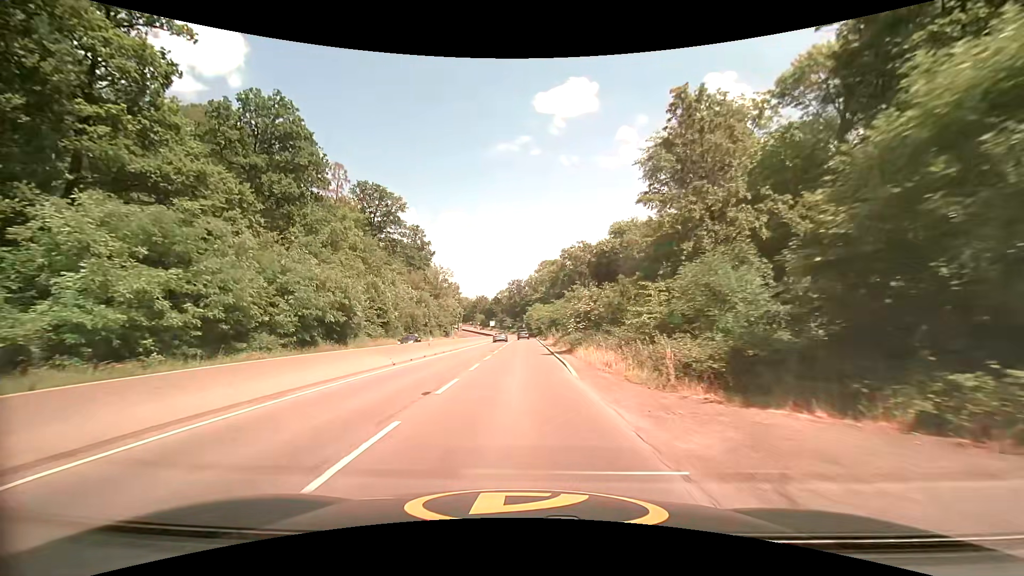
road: trunk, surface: asphalt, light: Day
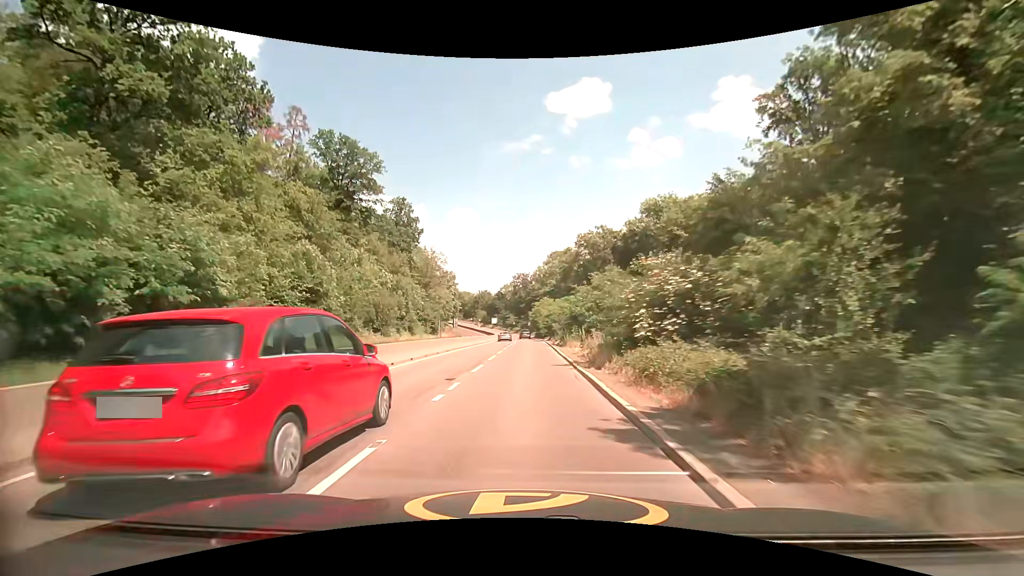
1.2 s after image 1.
(+0.1, +19.6) m; -1°
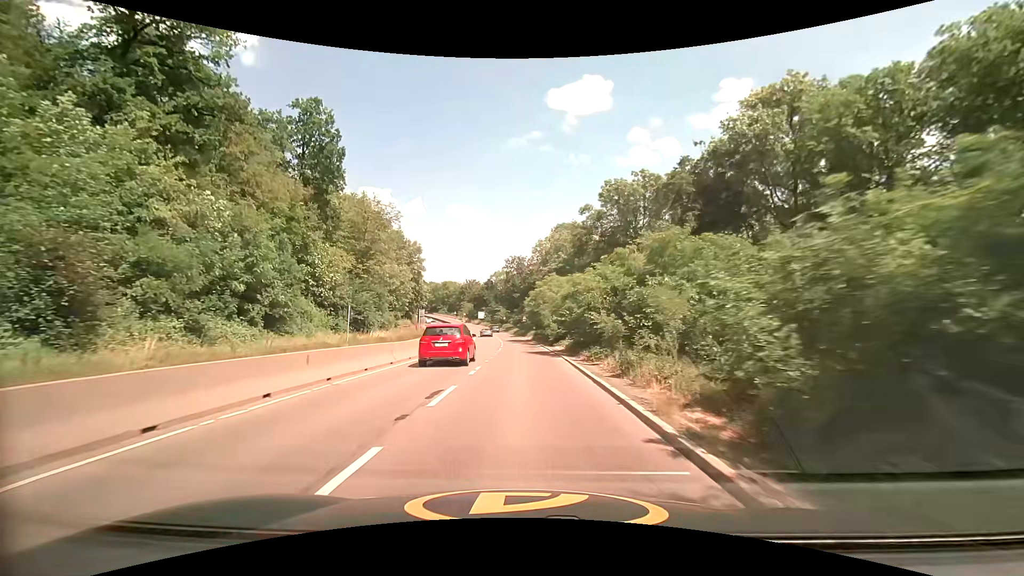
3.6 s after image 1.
(+0.5, +37.0) m; +1°
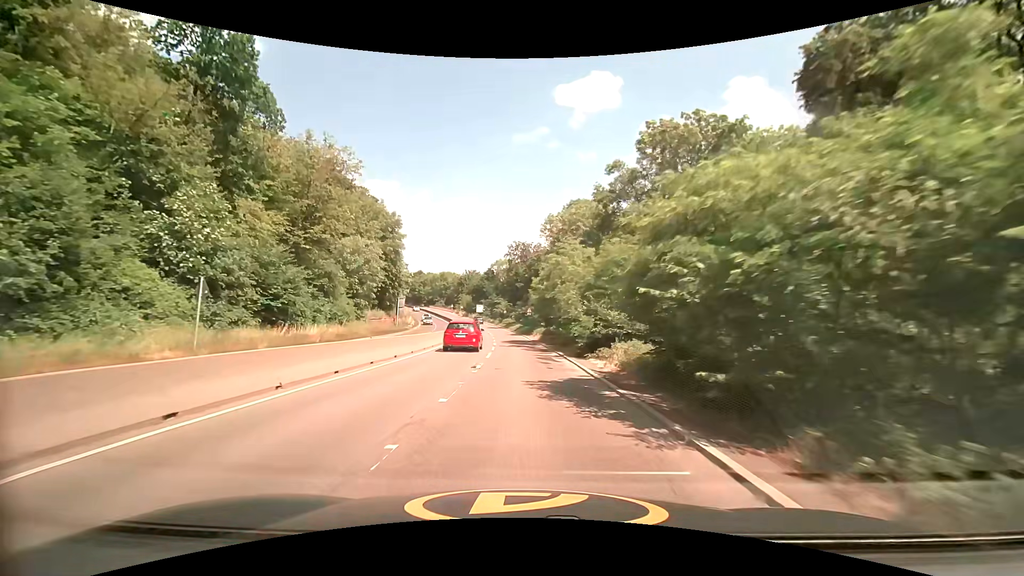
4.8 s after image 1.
(-0.1, +18.4) m; 0°
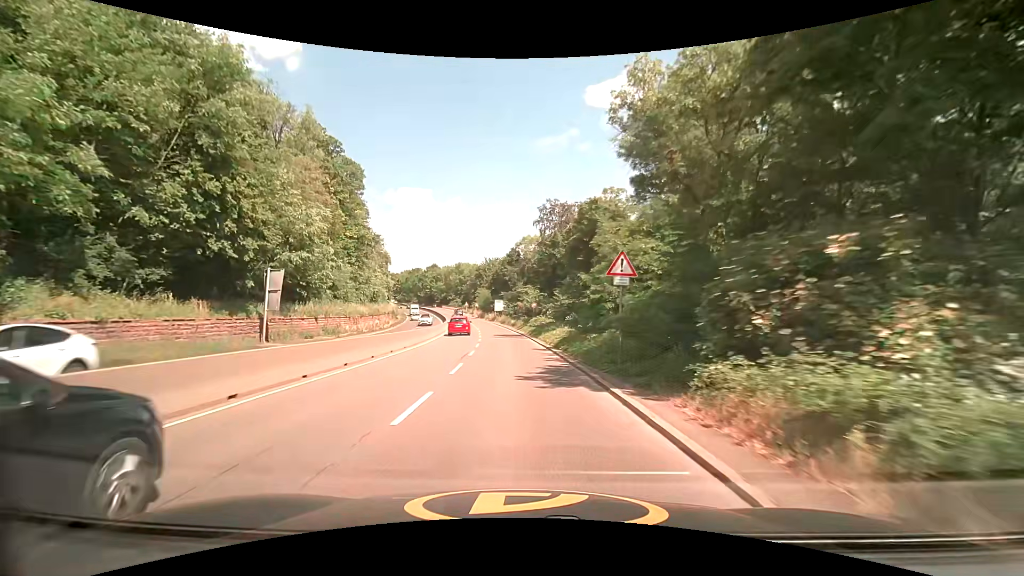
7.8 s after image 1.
(-0.9, +44.8) m; -4°
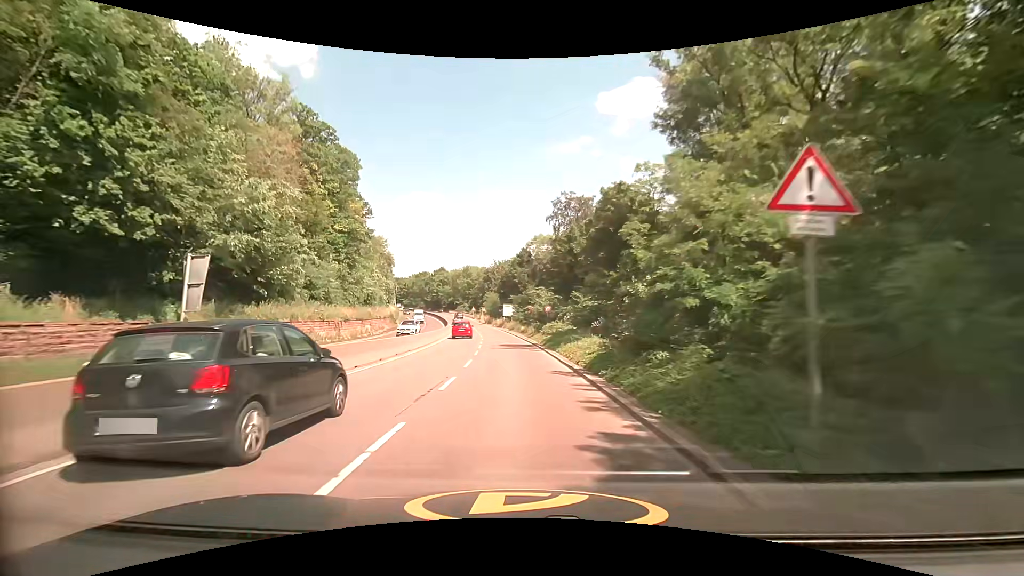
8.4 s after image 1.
(-0.1, +8.5) m; -2°
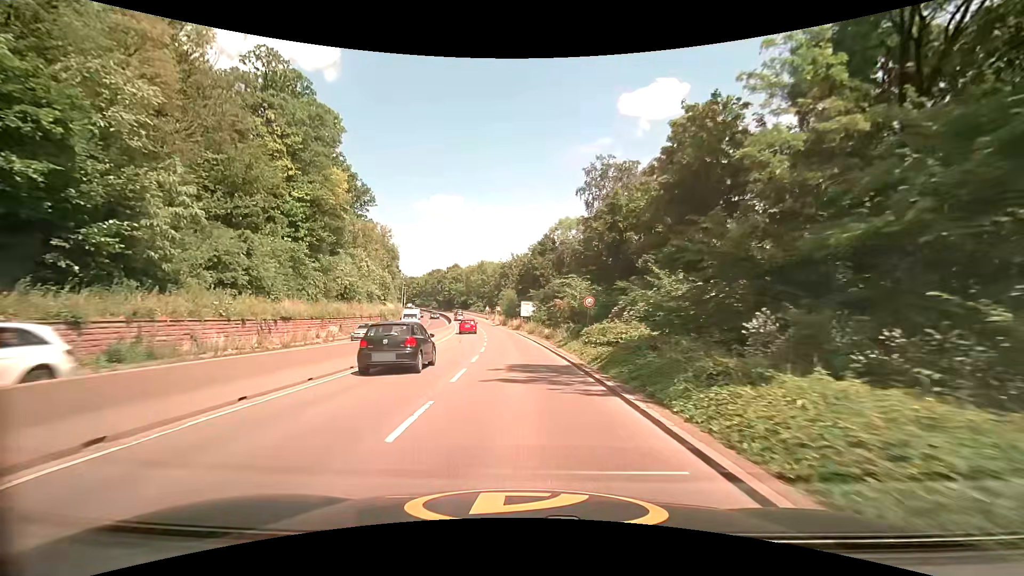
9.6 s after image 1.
(-0.1, +16.5) m; -1°
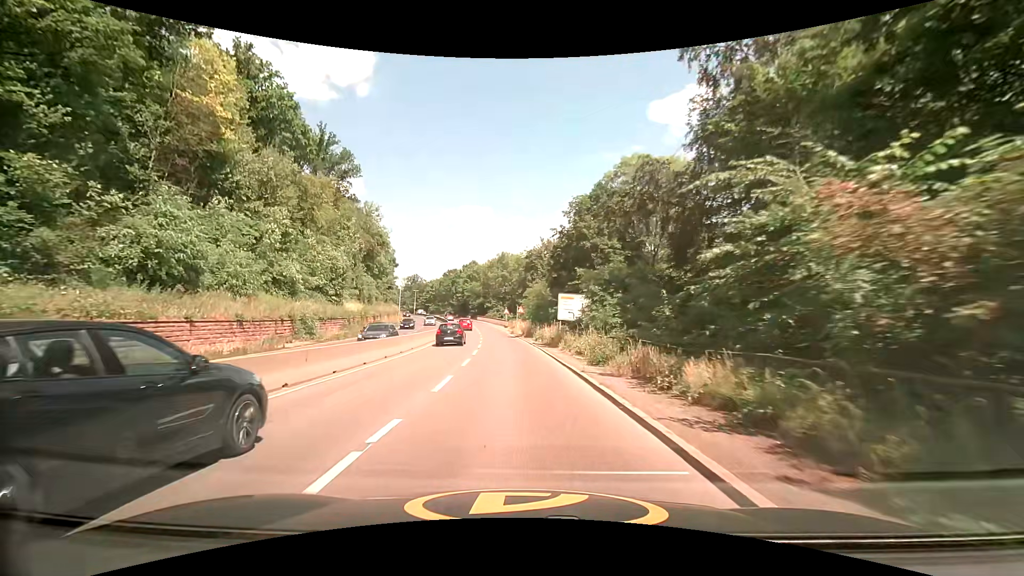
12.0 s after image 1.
(-0.8, +32.0) m; -4°
(0, +10) (-1, +20) (-1, +30) (-2, +40) (-3, +50) (-3, +60) (-5, +70) (-6, +80) (-8, +89) (-11, +99) m
